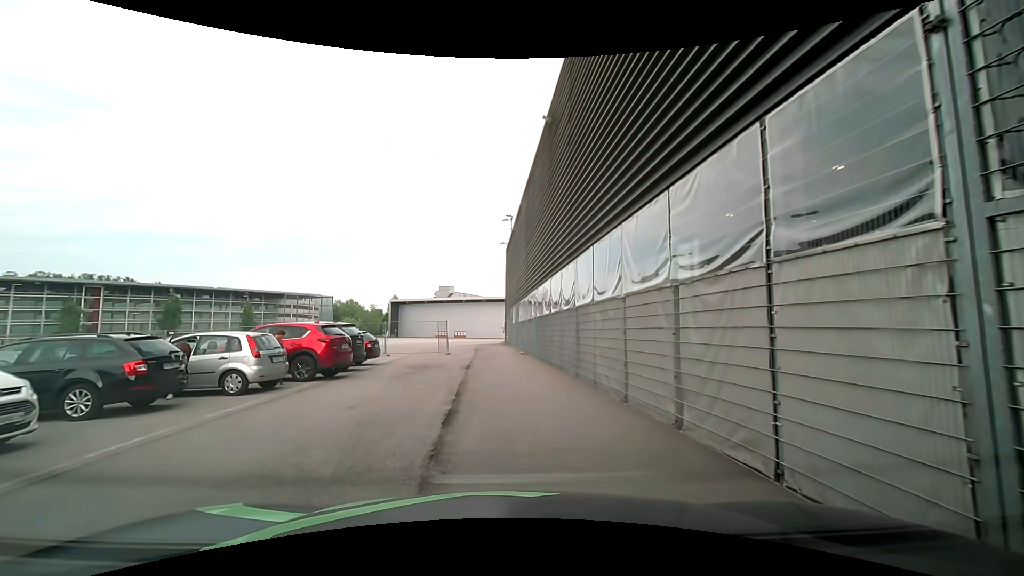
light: Day
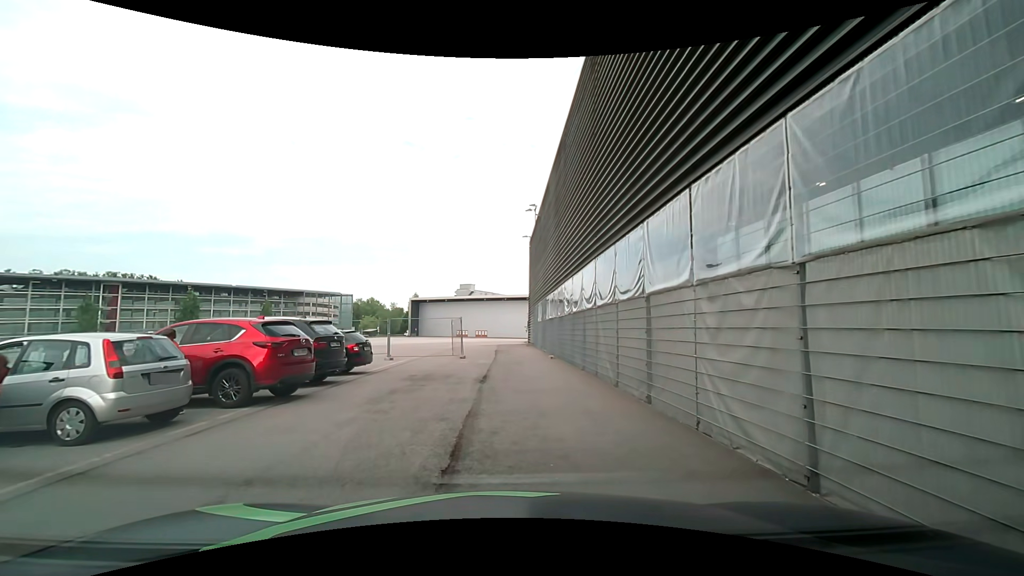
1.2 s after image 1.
(-0.1, +5.1) m; -1°
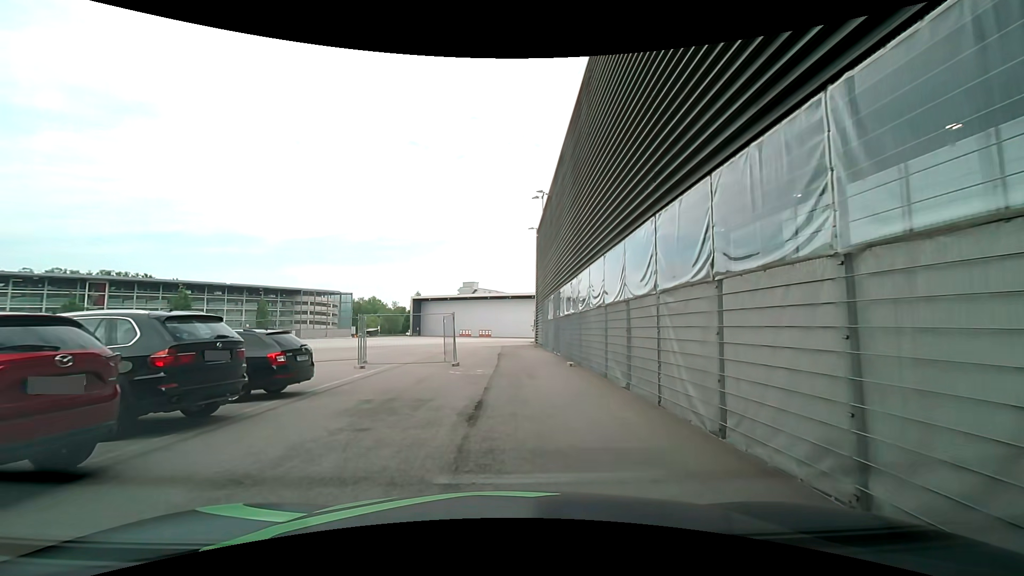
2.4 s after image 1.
(0.0, +5.6) m; +1°
